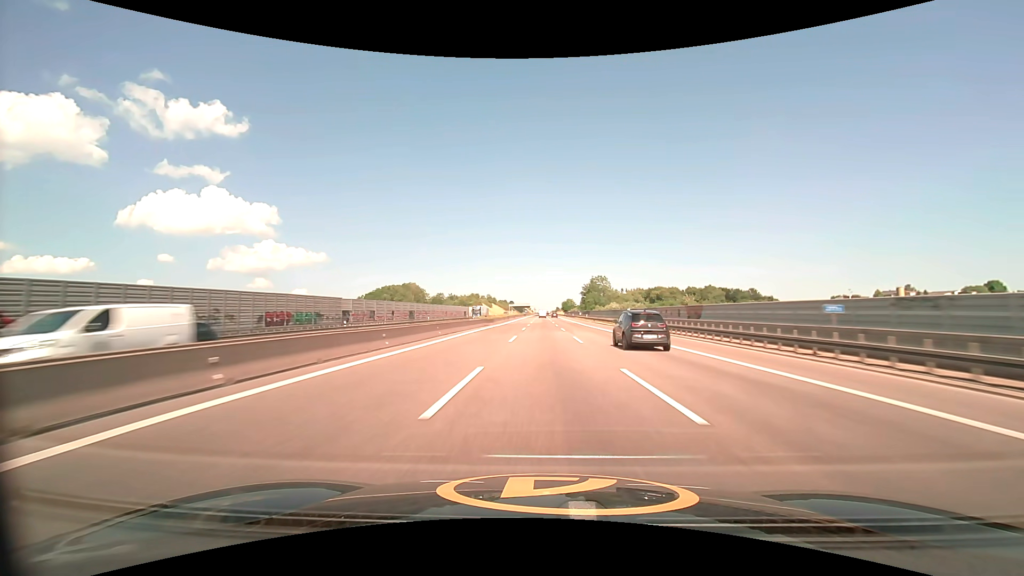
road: motorway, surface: asphalt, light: Day
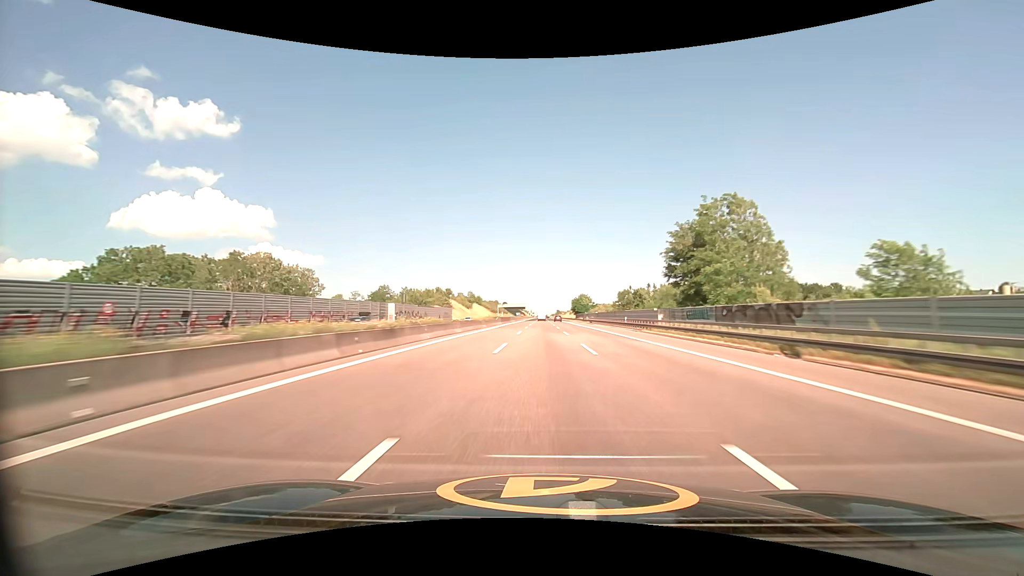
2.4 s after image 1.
(+0.1, +96.9) m; 0°
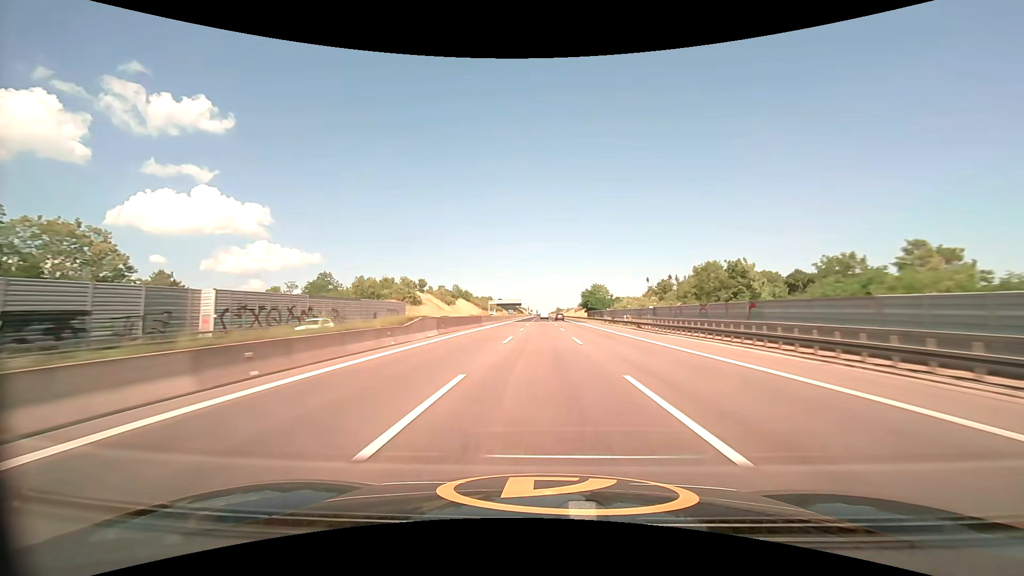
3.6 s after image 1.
(+0.1, +48.4) m; 0°
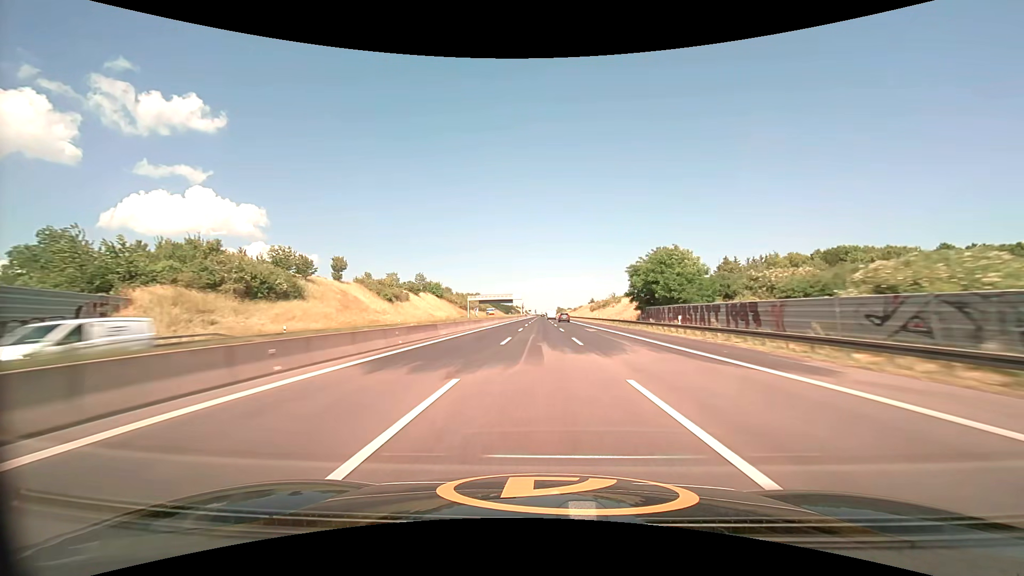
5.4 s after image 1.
(+0.2, +72.4) m; 0°
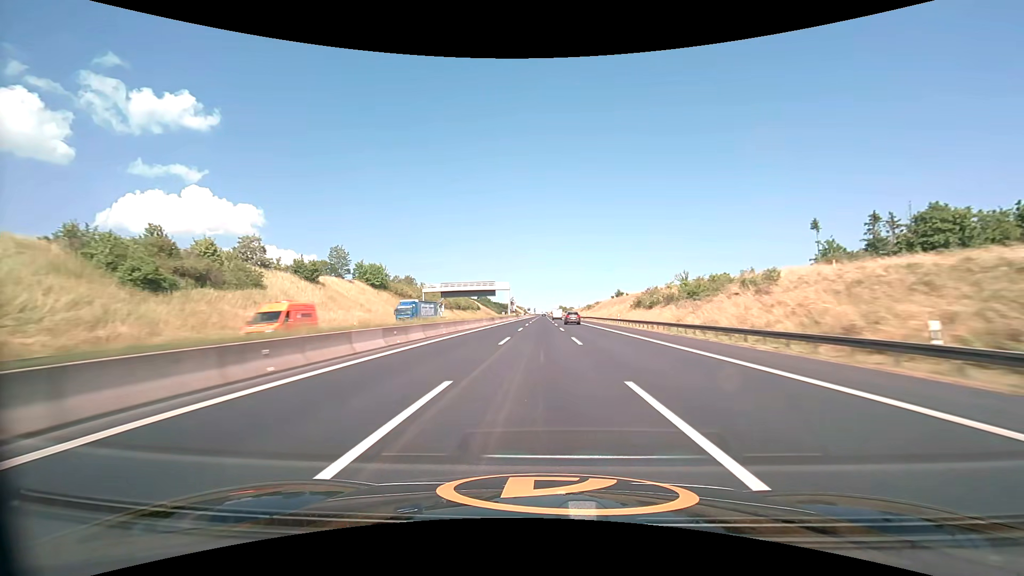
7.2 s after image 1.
(+0.1, +72.1) m; 0°
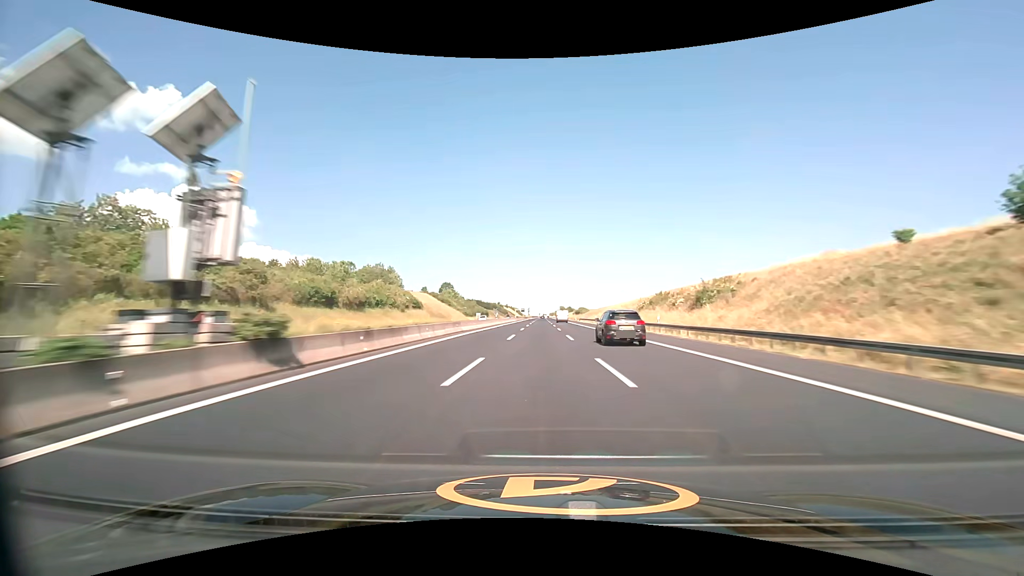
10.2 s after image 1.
(+0.1, +120.0) m; 0°
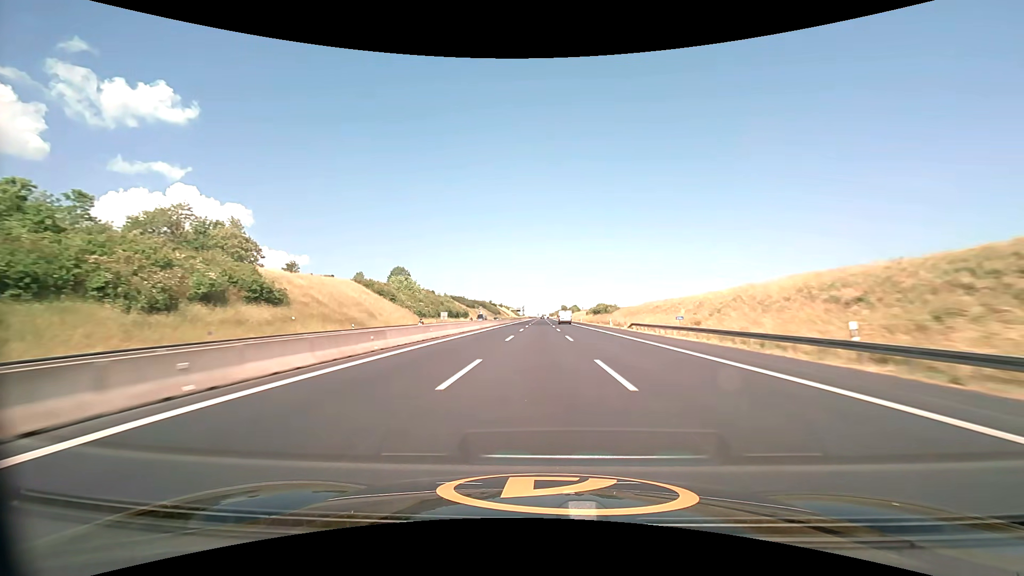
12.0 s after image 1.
(0.0, +72.1) m; 0°
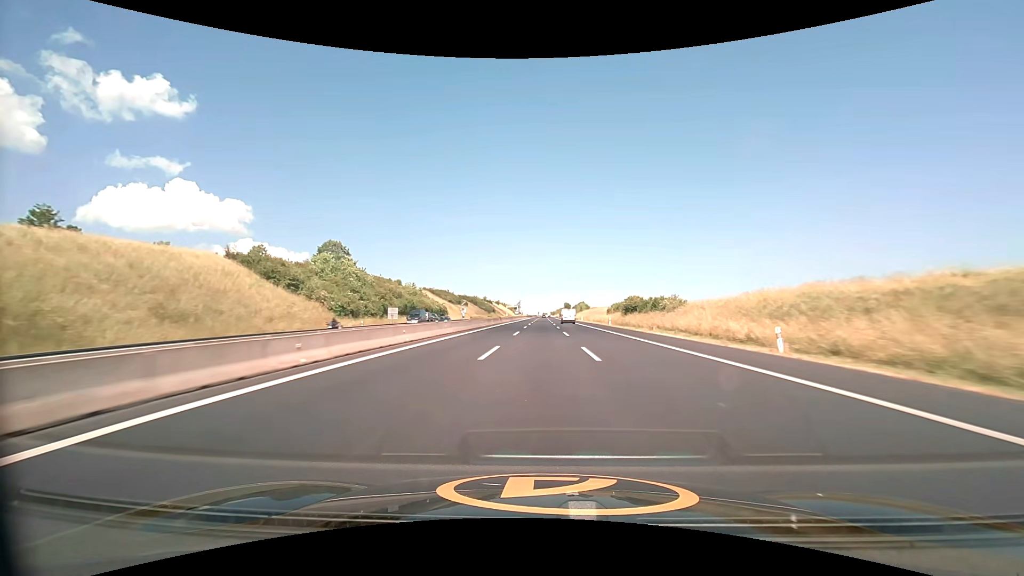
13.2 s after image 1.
(-0.1, +48.2) m; 0°
(0, +10) (0, +20) (0, +30) (0, +40) (0, +50) (0, +60) (0, +70) (0, +80) (0, +90) (0, +100) m
